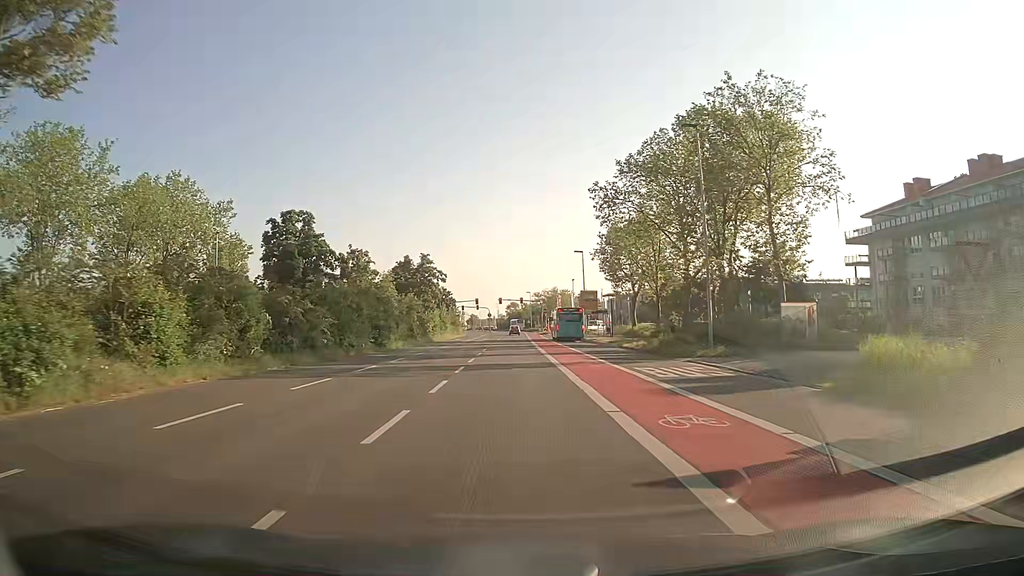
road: secondary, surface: asphalt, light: Day
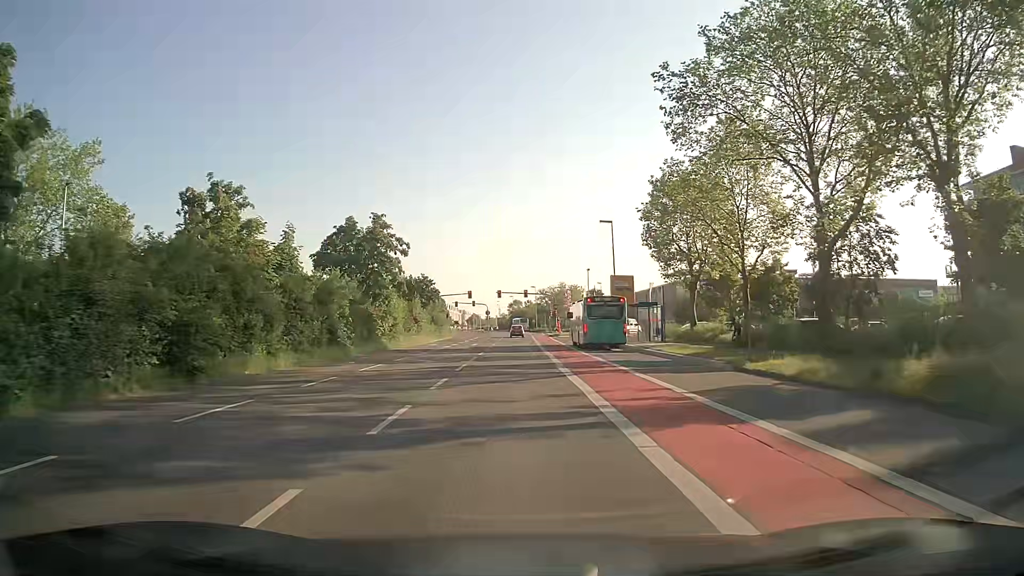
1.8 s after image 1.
(0.0, +23.3) m; 0°
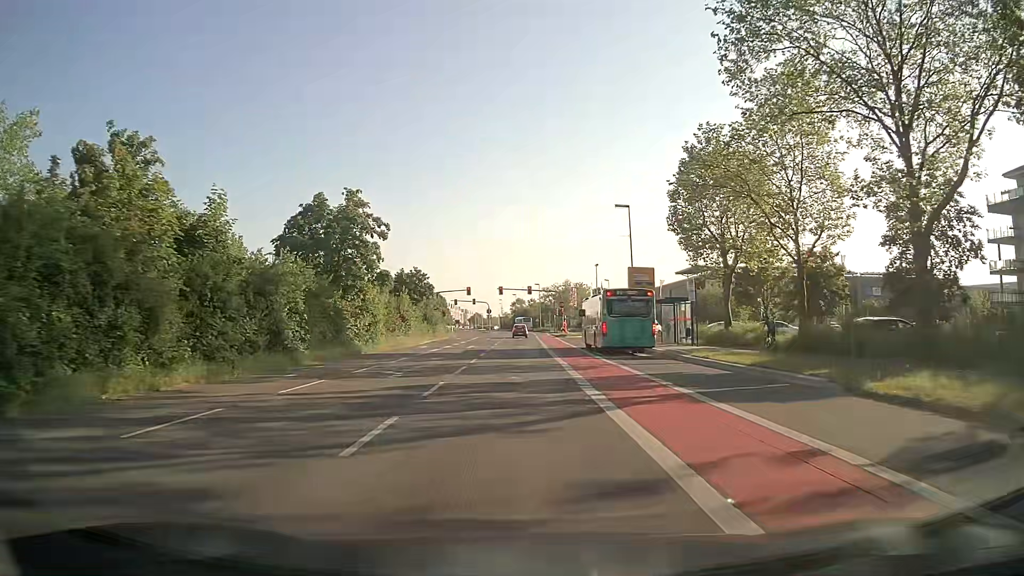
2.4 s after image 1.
(0.0, +7.4) m; 0°
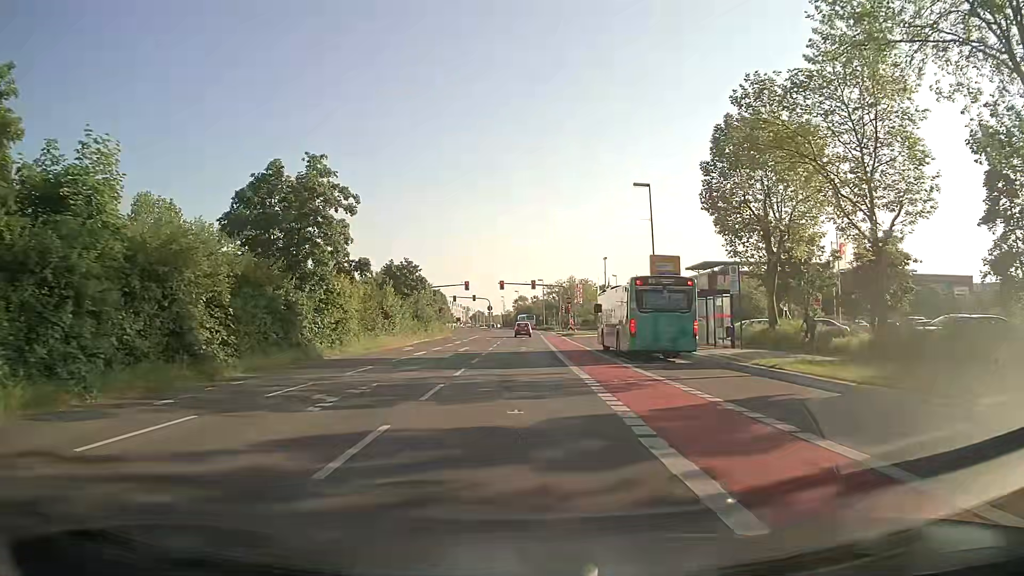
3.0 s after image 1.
(0.0, +7.0) m; -1°
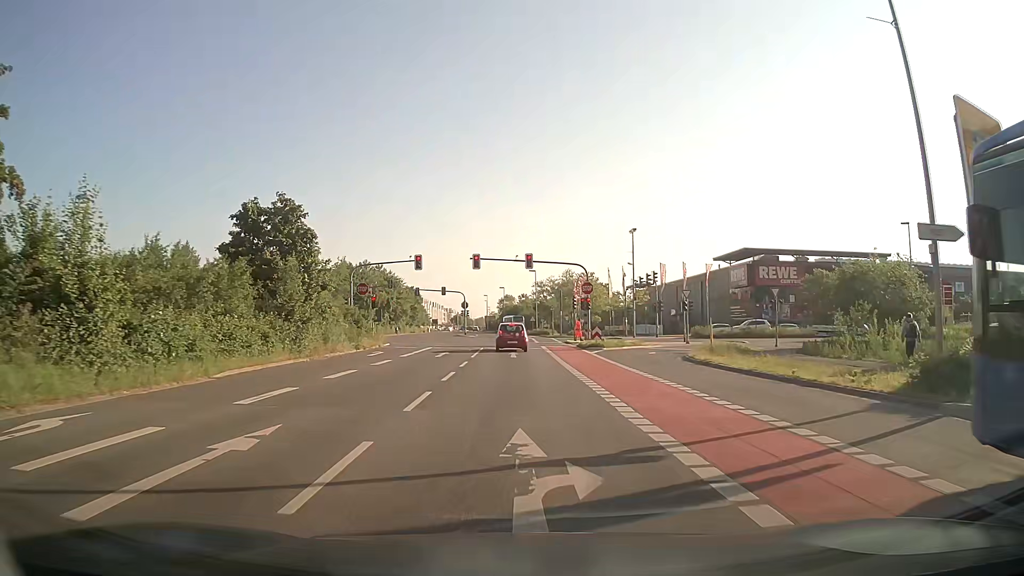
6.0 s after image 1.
(+0.1, +30.9) m; +1°
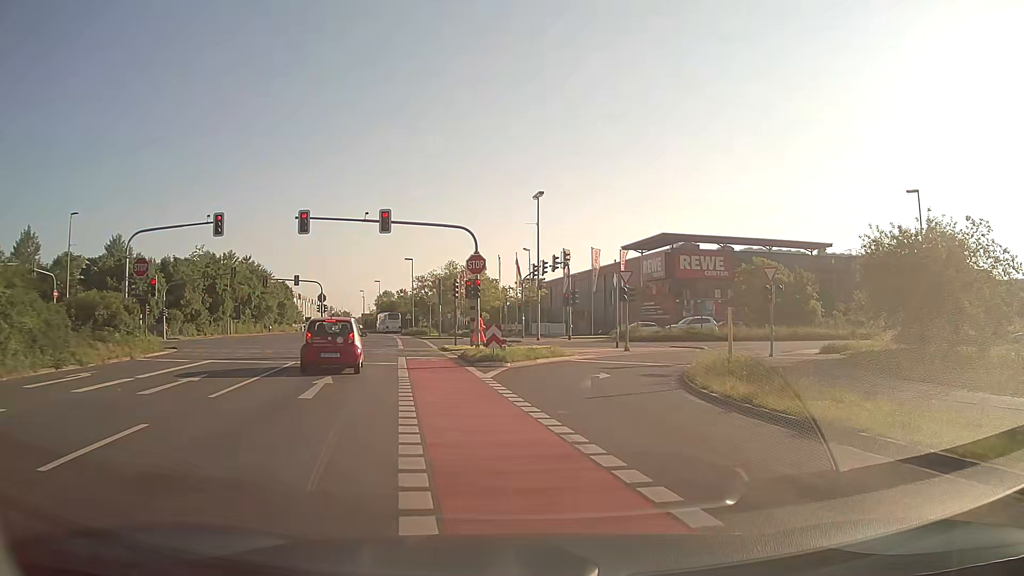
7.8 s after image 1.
(+1.3, +16.9) m; +10°
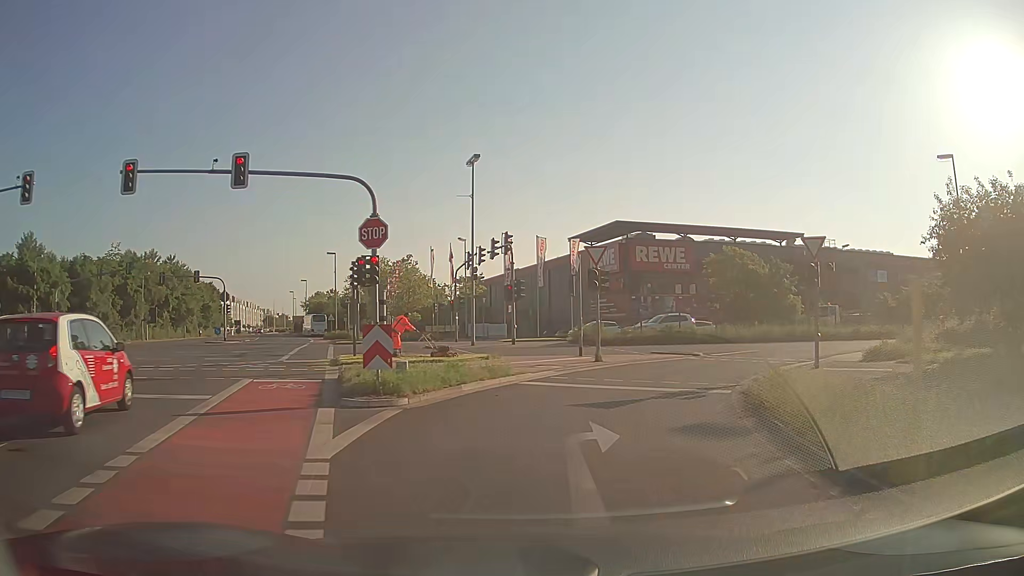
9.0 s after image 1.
(+0.5, +10.3) m; +5°
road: secondary_link
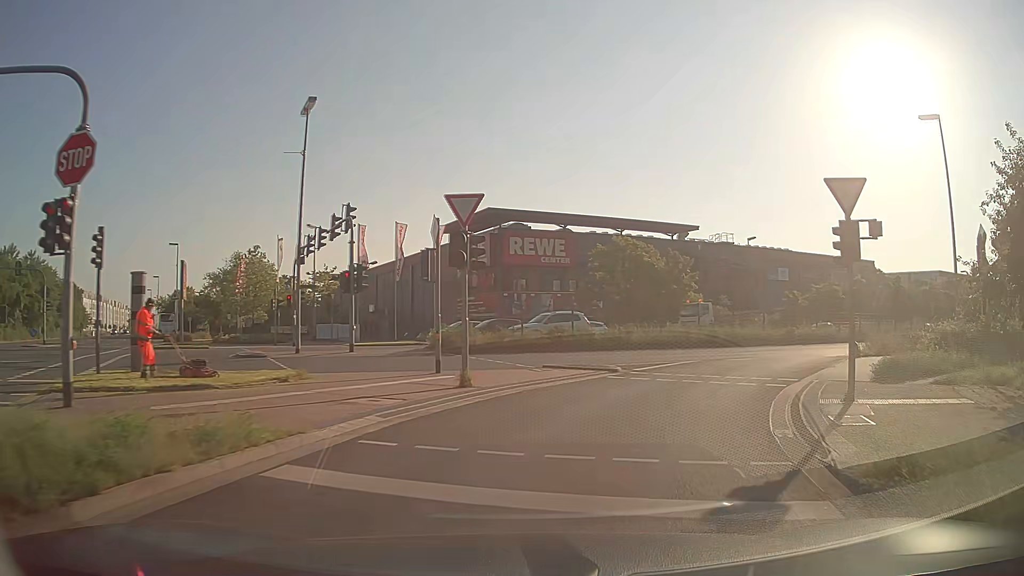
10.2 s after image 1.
(+0.8, +9.3) m; +11°
